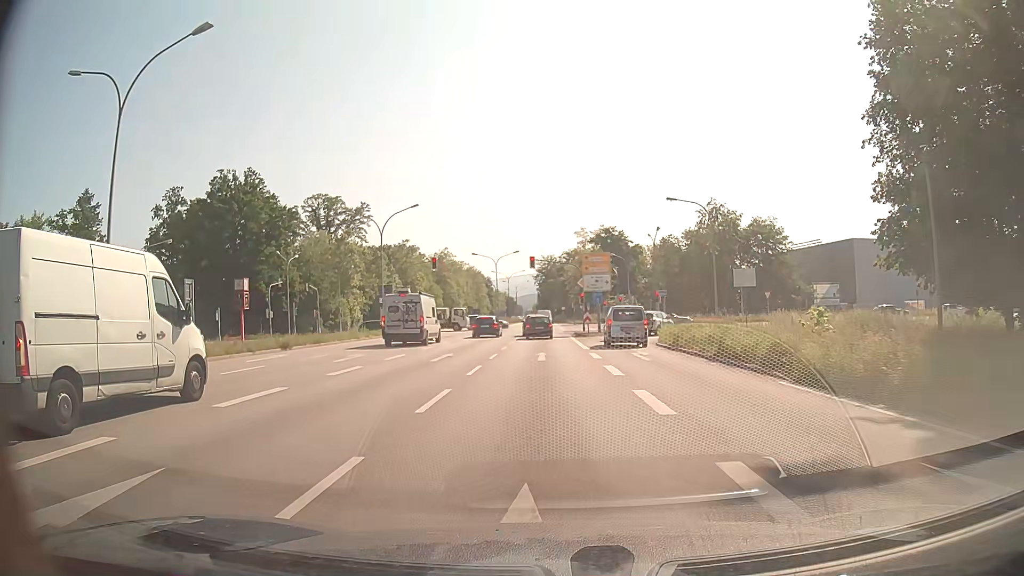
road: primary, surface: asphalt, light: Day
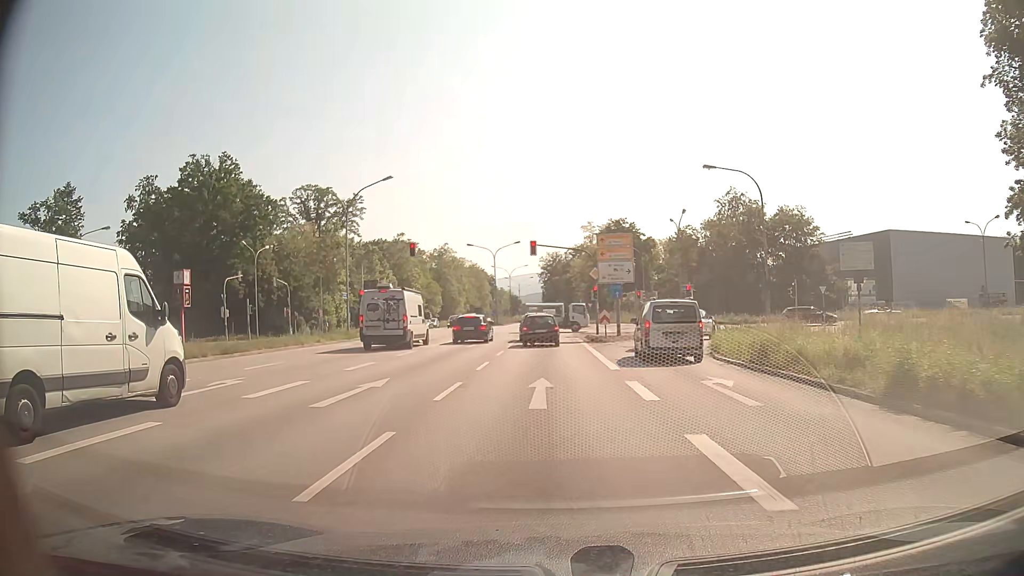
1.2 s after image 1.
(-0.1, +10.5) m; 0°
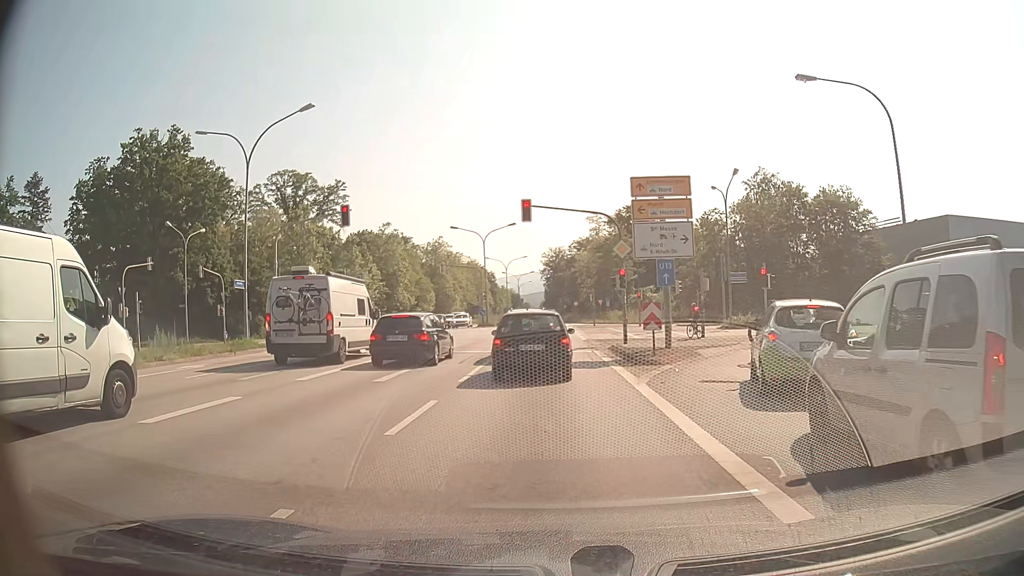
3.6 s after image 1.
(-0.1, +14.9) m; 0°
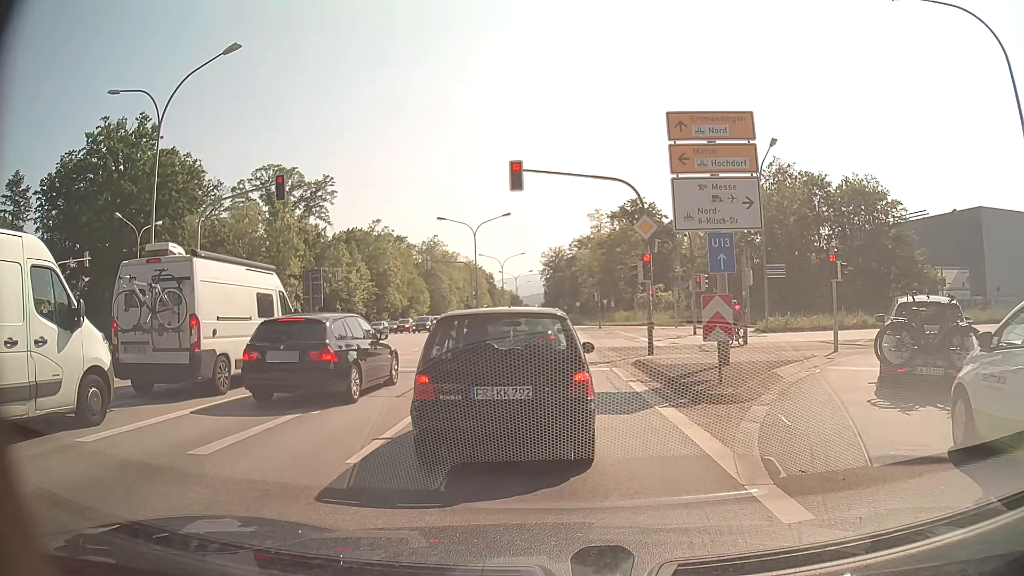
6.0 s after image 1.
(0.0, +7.0) m; -1°
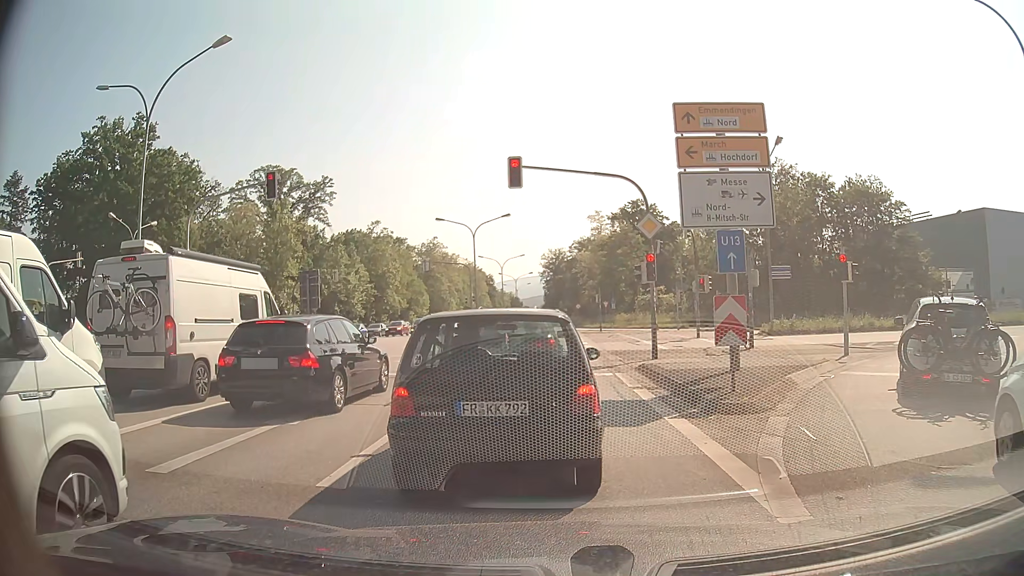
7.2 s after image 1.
(0.0, +0.7) m; 0°
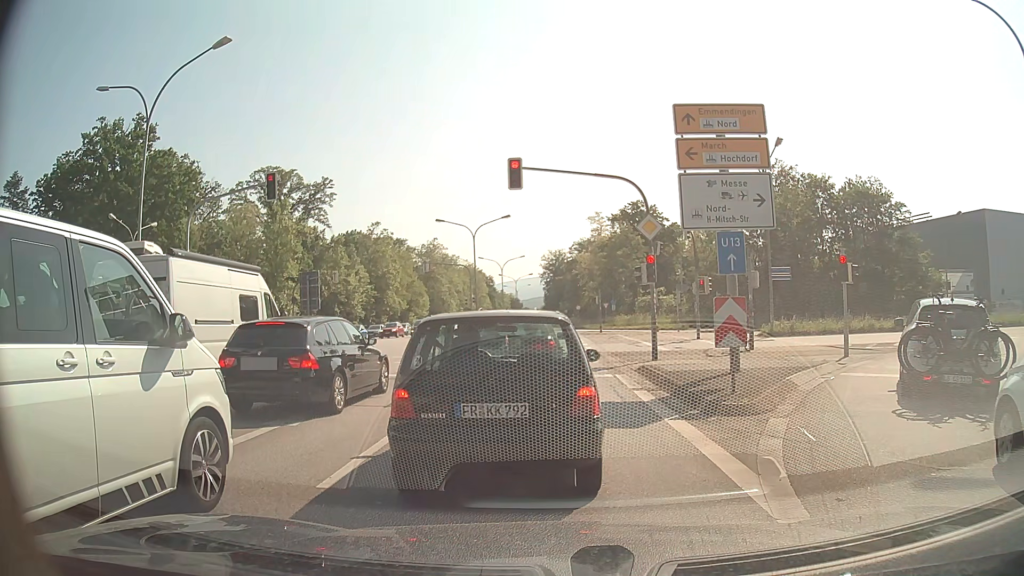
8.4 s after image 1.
(0.0, +0.1) m; 0°
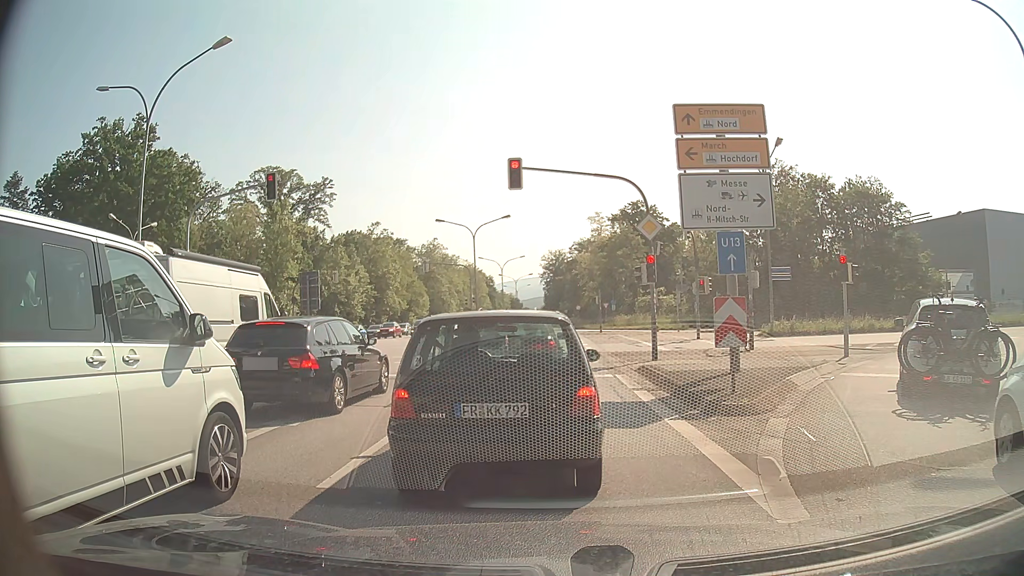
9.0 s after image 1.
(0.0, 0.0) m; 0°
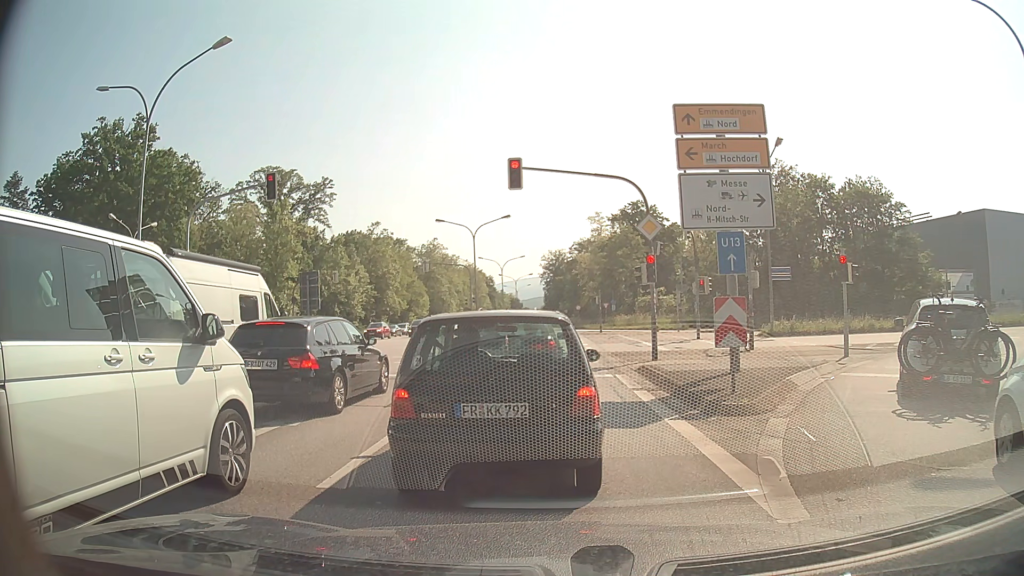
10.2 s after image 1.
(0.0, 0.0) m; 0°
